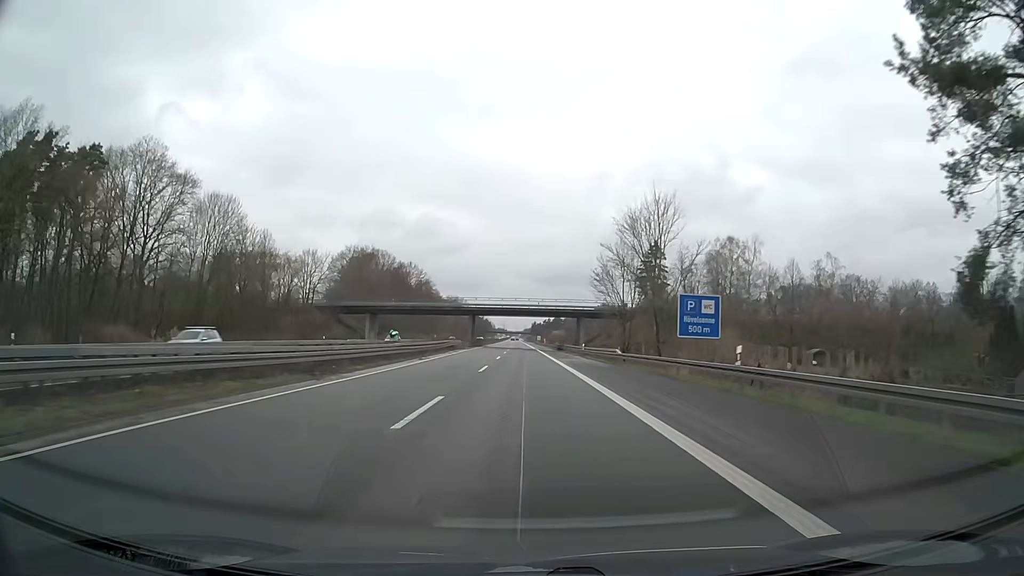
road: motorway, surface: asphalt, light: Day
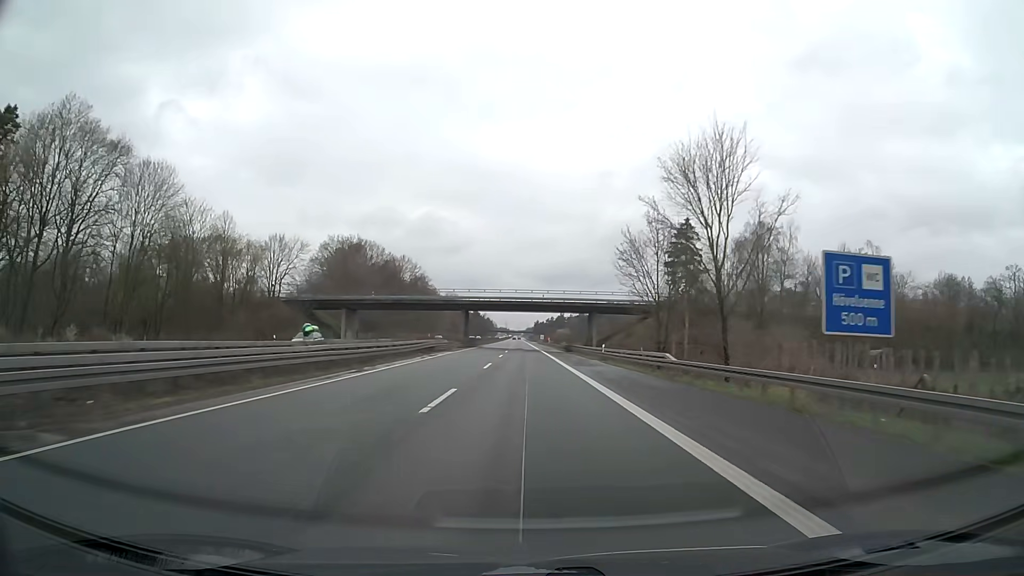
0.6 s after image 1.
(0.0, +15.8) m; 0°
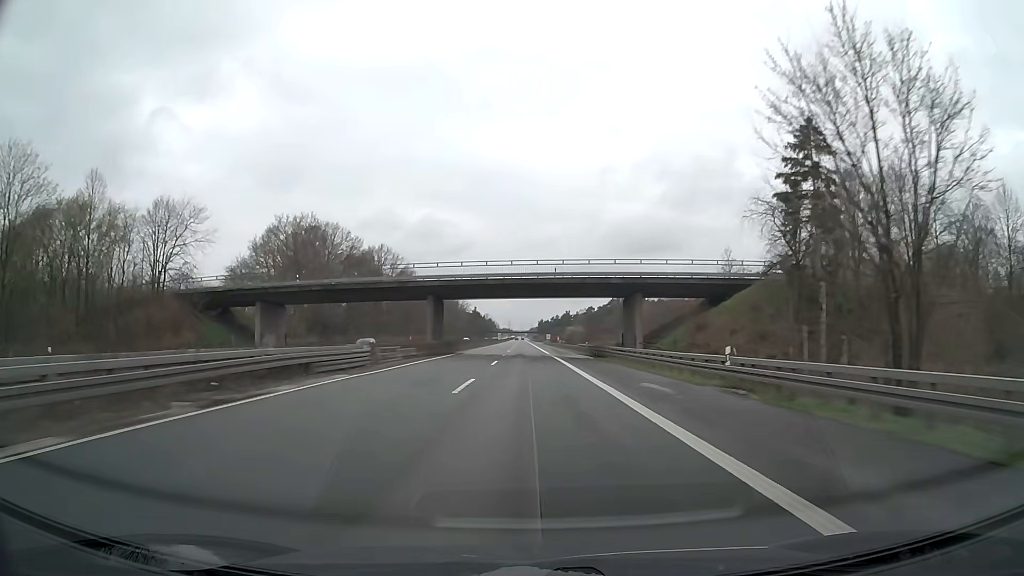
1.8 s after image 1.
(0.0, +31.7) m; 0°
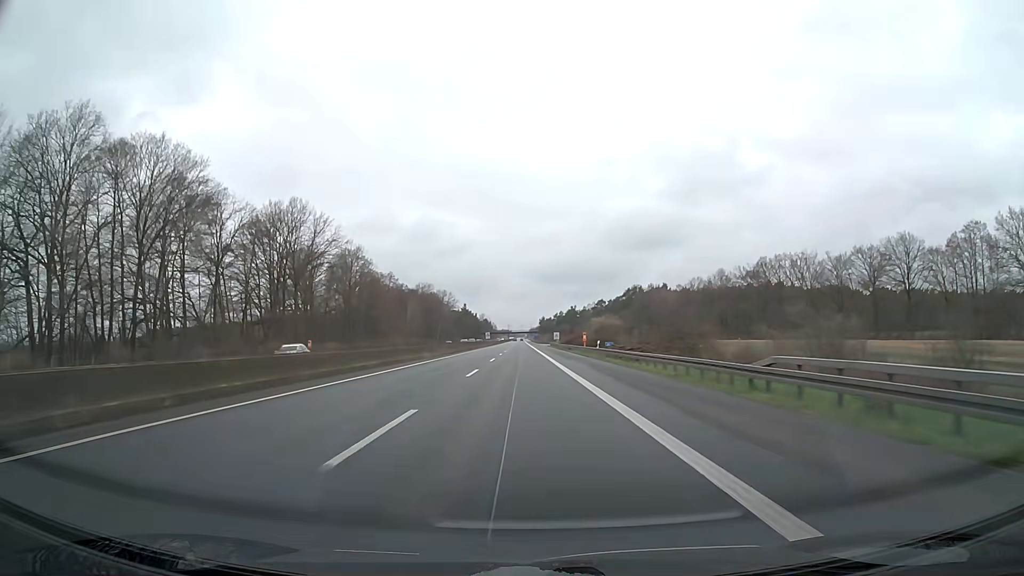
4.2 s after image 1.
(0.0, +63.4) m; 0°
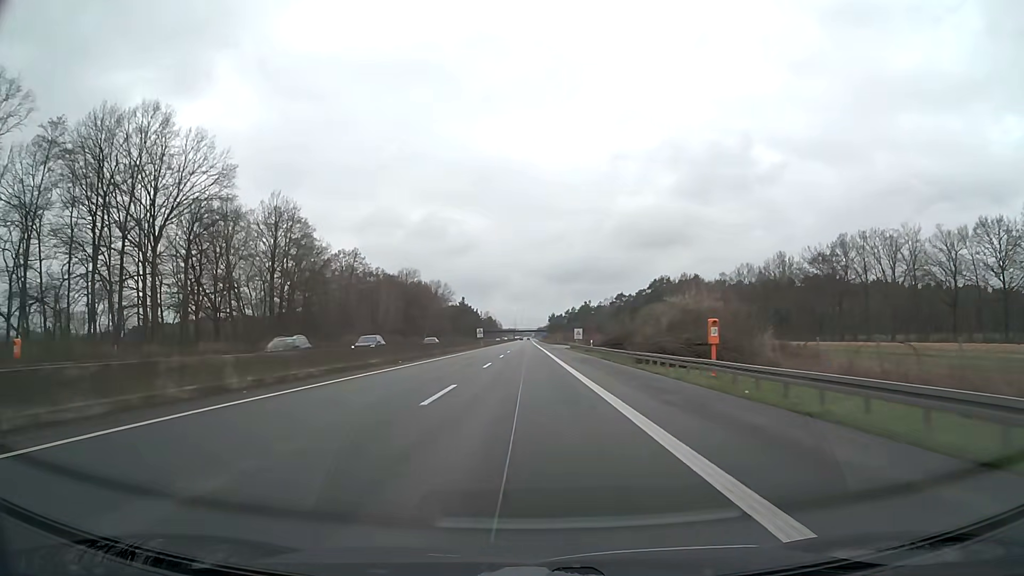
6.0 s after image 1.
(-0.2, +47.5) m; 0°
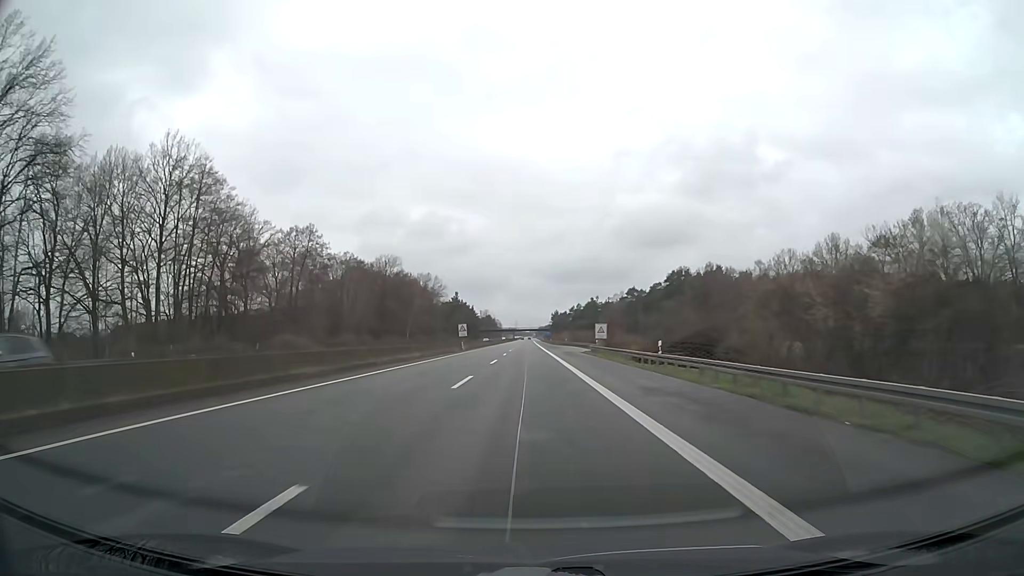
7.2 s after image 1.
(0.0, +31.7) m; 0°
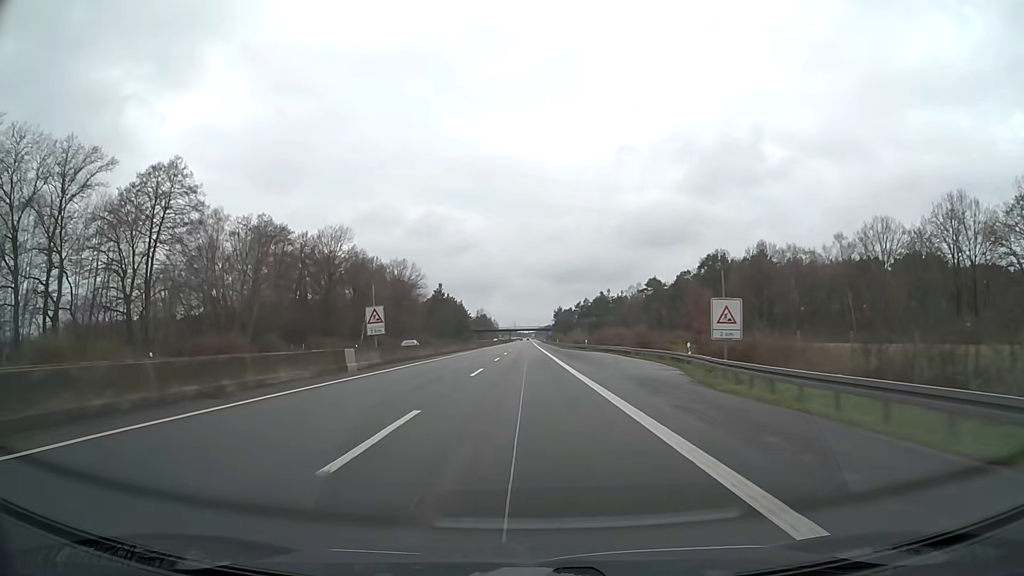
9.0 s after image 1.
(0.0, +47.5) m; 0°
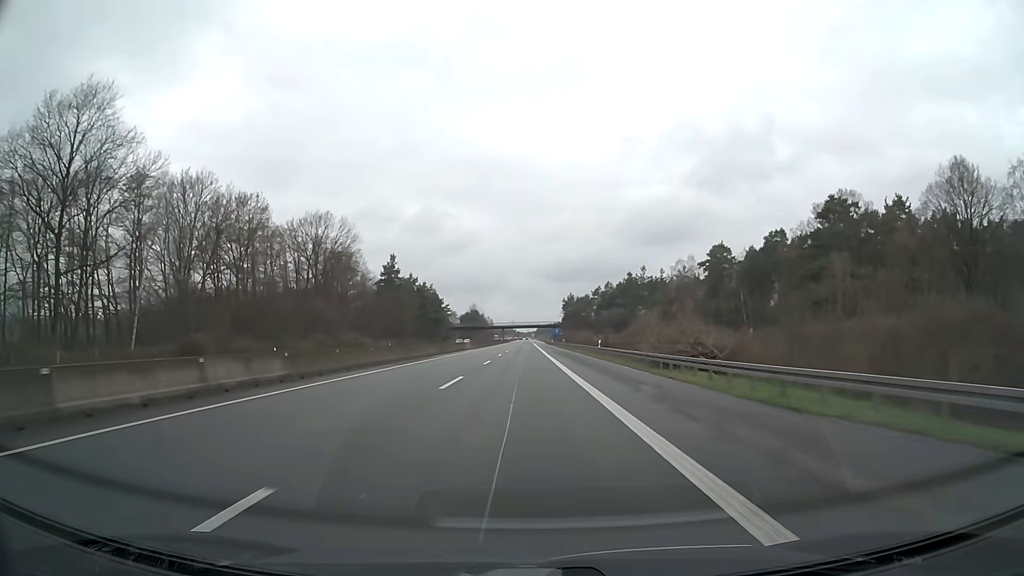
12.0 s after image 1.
(+0.2, +79.0) m; 0°
(0, +10) (0, +20) (0, +30) (0, +40) (0, +50) (0, +60) (0, +70) (0, +80) (-1, +90) (-1, +100) m
